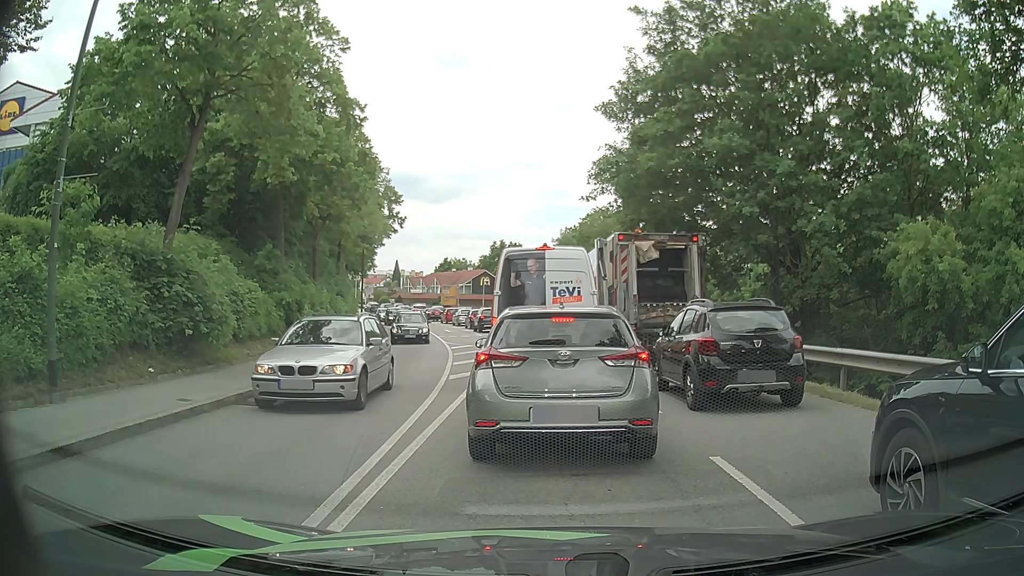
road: tertiary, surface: asphalt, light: Day
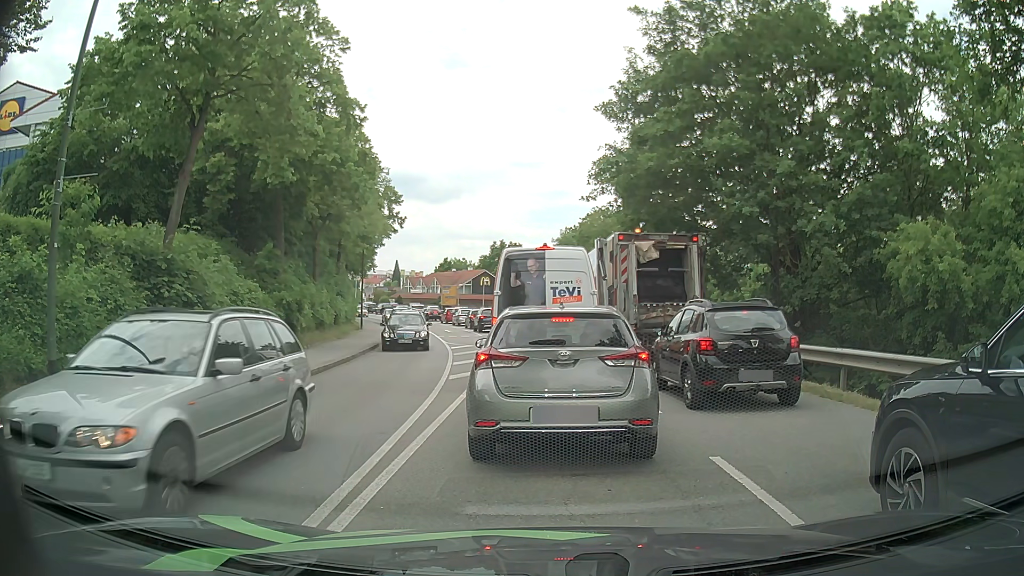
(0.0, 0.0) m; 0°
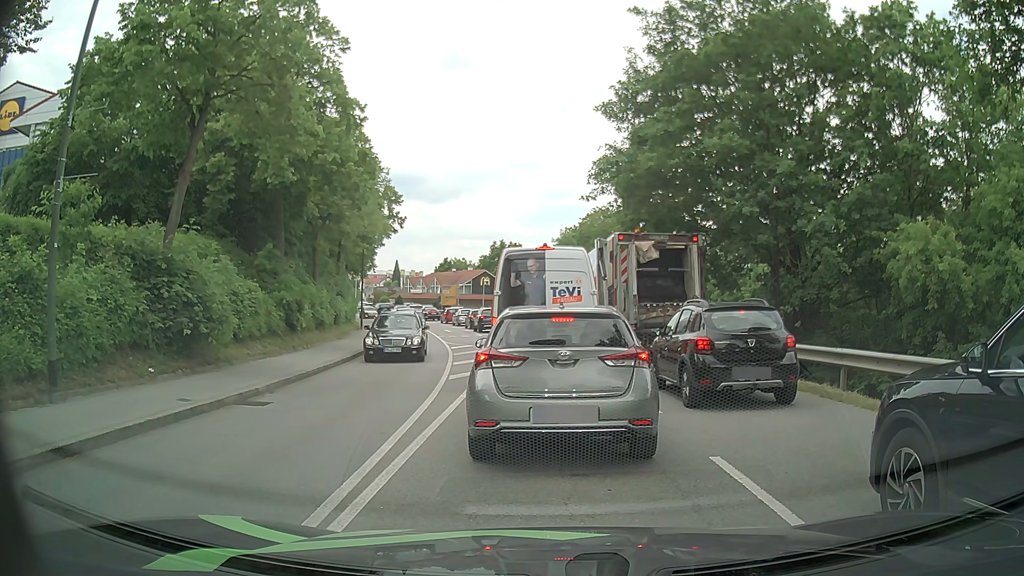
(0.0, 0.0) m; 0°
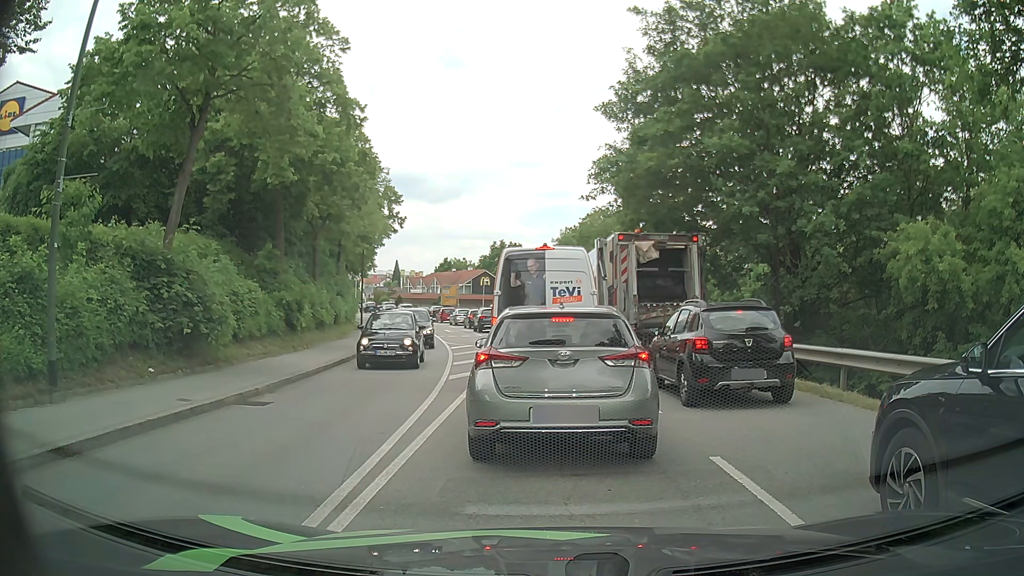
(0.0, 0.0) m; 0°
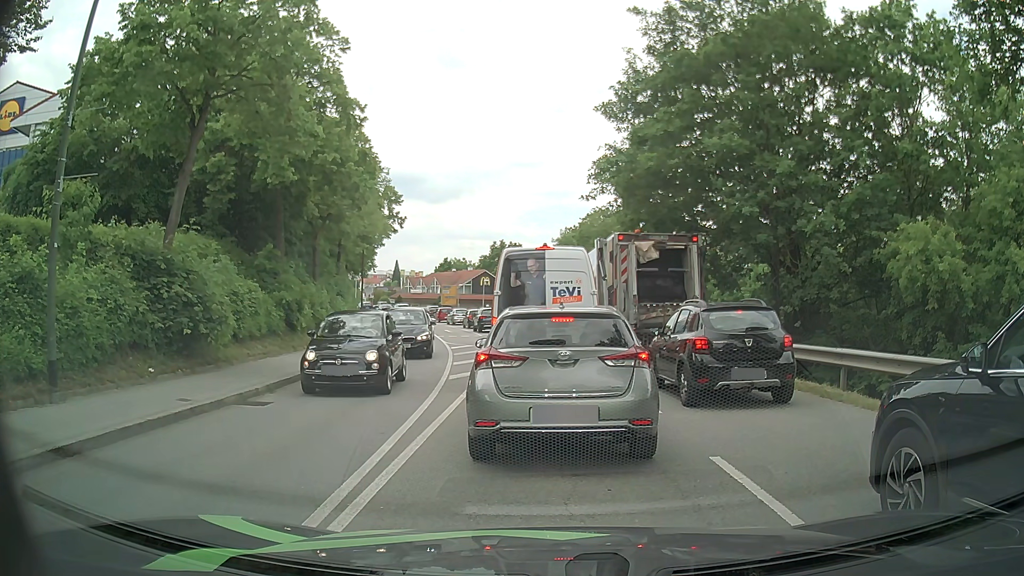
(0.0, 0.0) m; 0°
(-1, +10) (-1, +20) (-2, +30) (-4, +40) (-7, +49) (-11, +59) (-15, +68) (-19, +77) (-24, +85) (-30, +94) m
